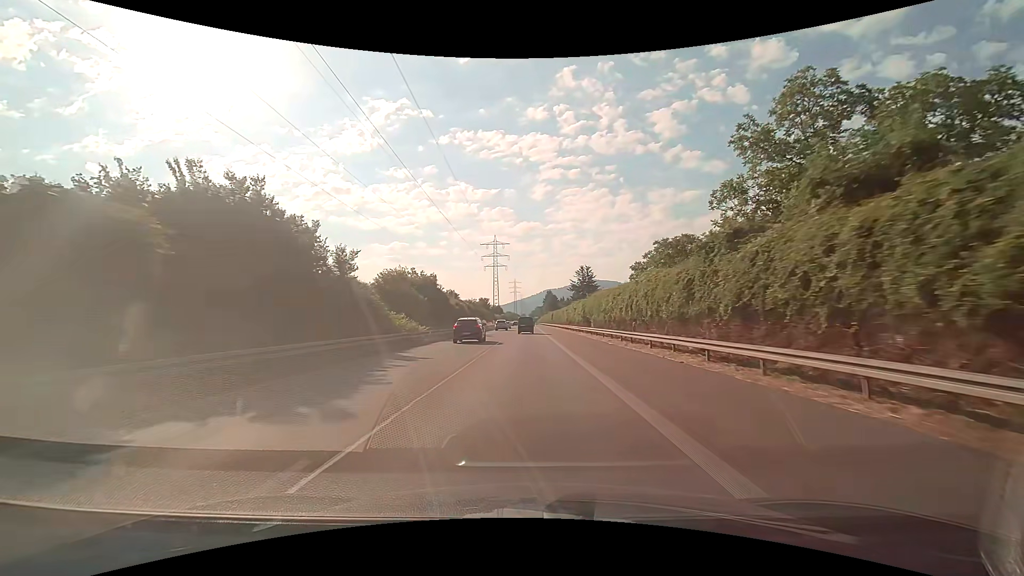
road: trunk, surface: asphalt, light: Day
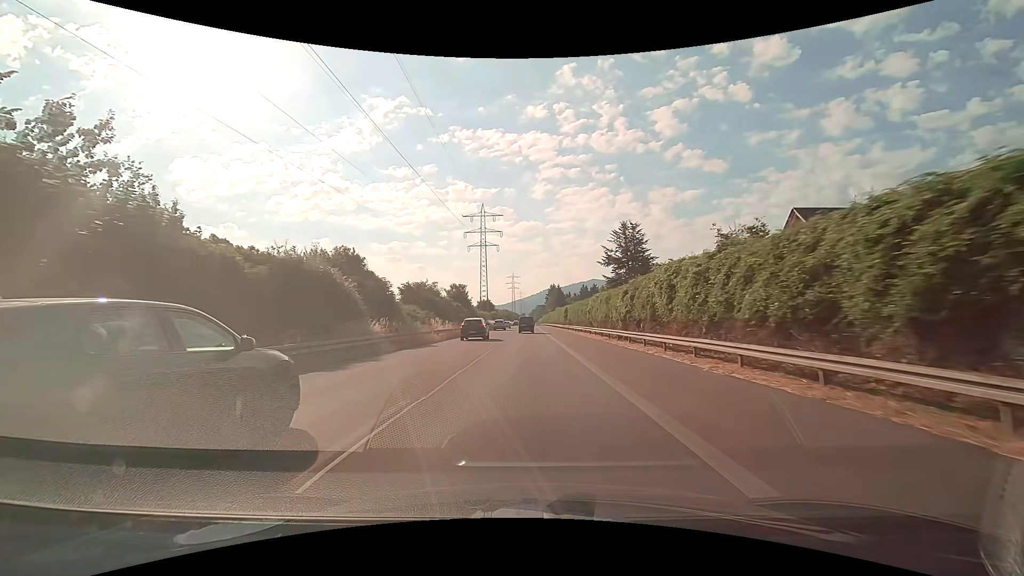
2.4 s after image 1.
(-0.2, +50.8) m; 0°
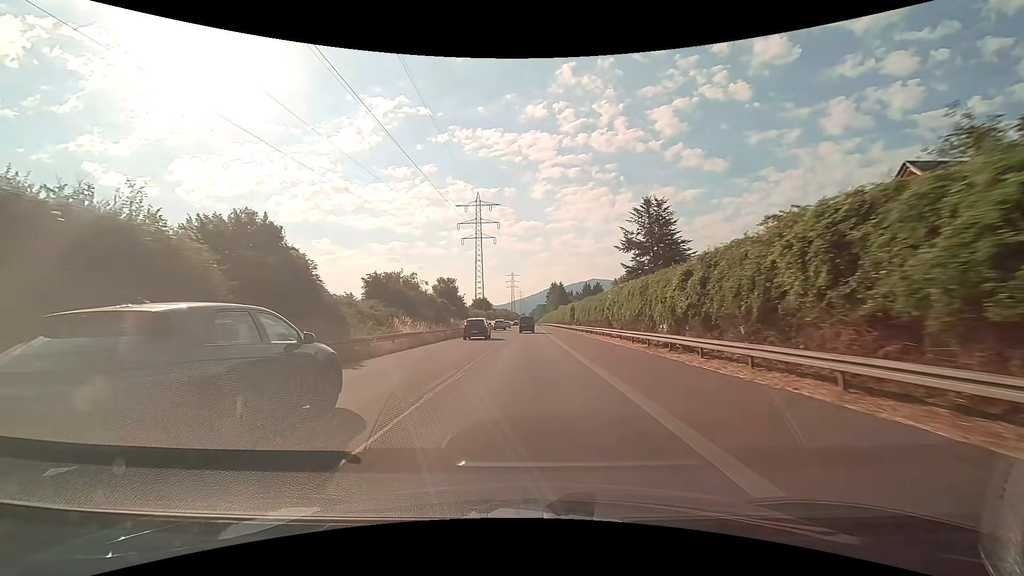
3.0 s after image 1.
(0.0, +12.7) m; 0°
(0, +10) (0, +20) (0, +30) (0, +40) (0, +50) (0, +60) (0, +70) (0, +80) (0, +90) (0, +100) m
